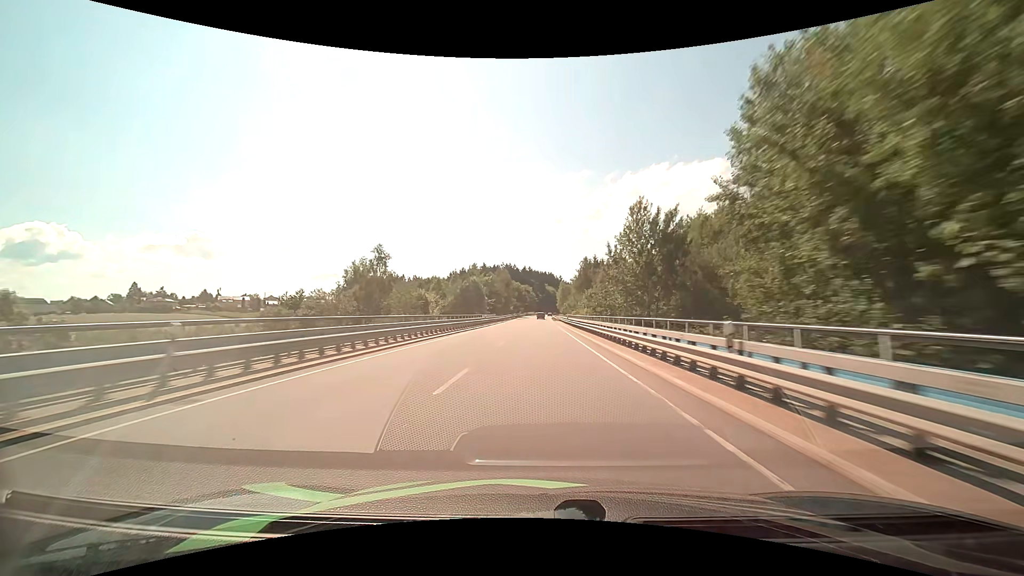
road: primary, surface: asphalt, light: Day
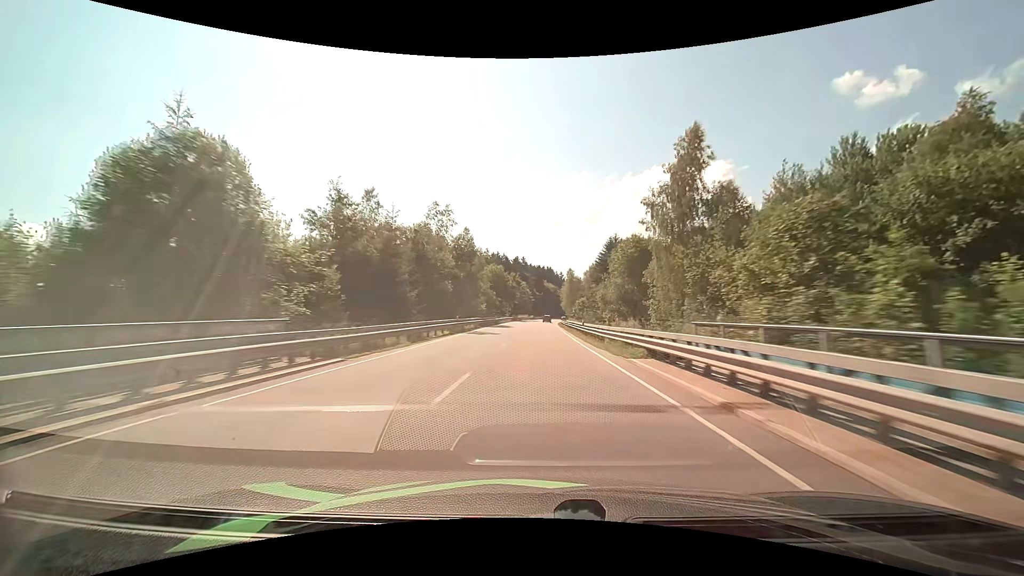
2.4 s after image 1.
(+0.2, +71.8) m; 0°
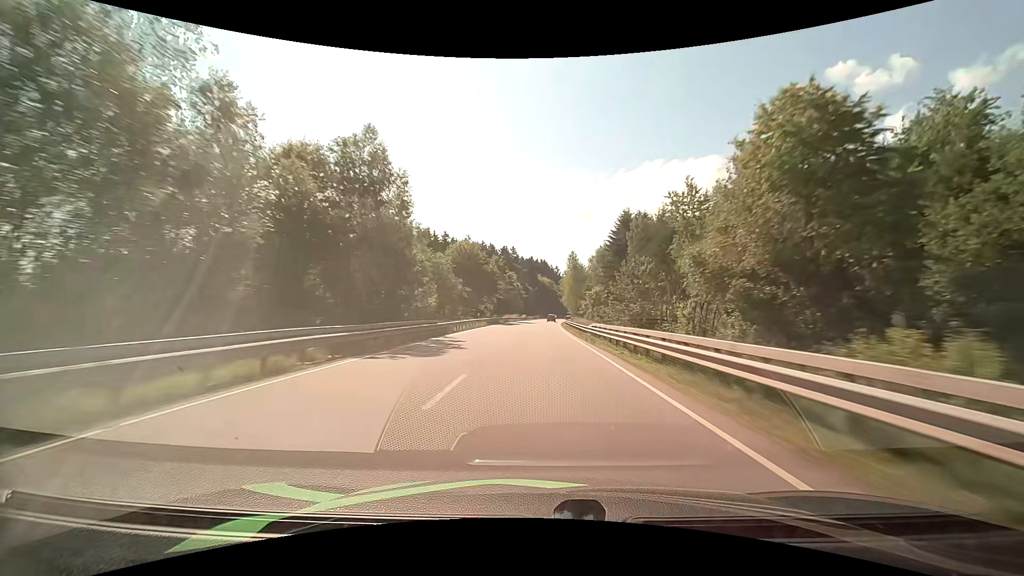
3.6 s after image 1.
(+0.2, +36.0) m; +1°
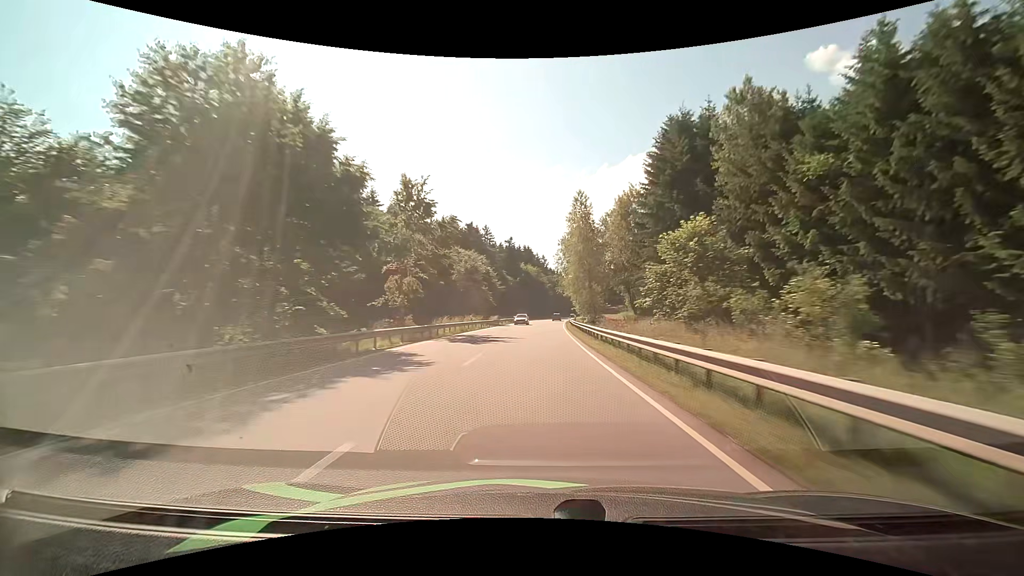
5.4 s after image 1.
(+0.6, +52.8) m; +1°
(0, +10) (0, +20) (0, +30) (+1, +40) (+1, +50) (+1, +60) (+2, +70) (+2, +80) (+3, +90) (+4, +100) m
